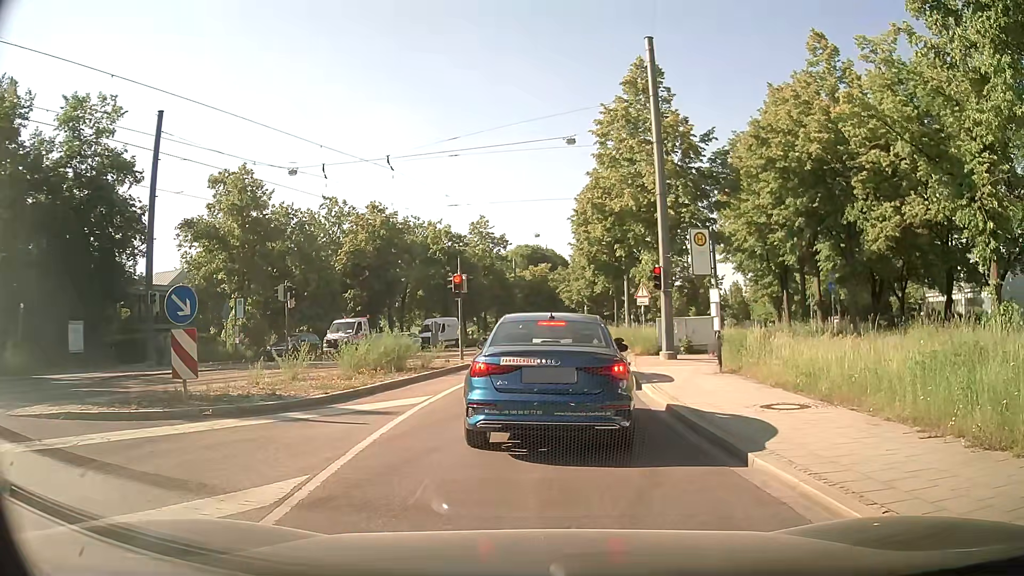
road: residential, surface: asphalt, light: Day
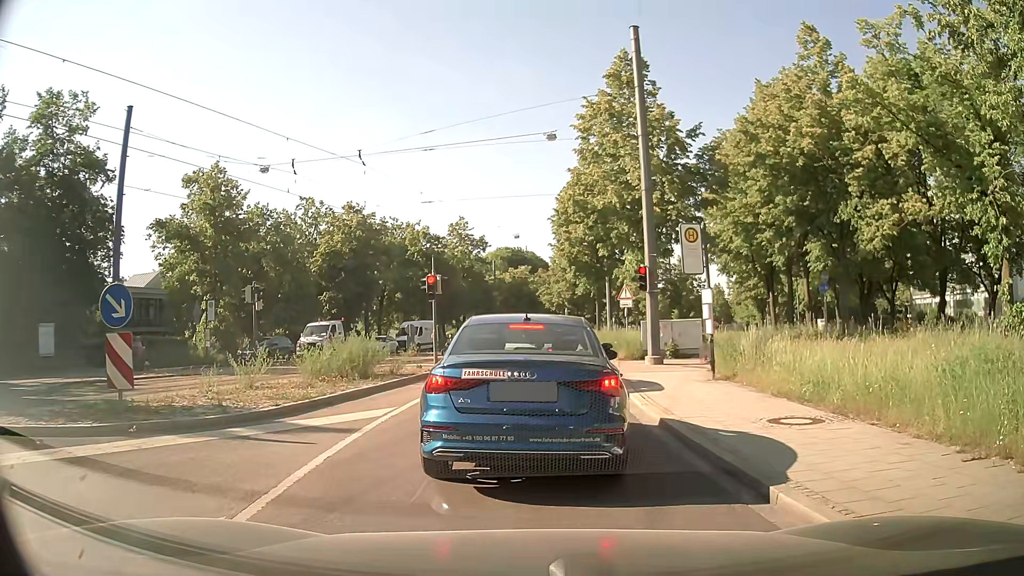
(0.0, +1.3) m; 0°
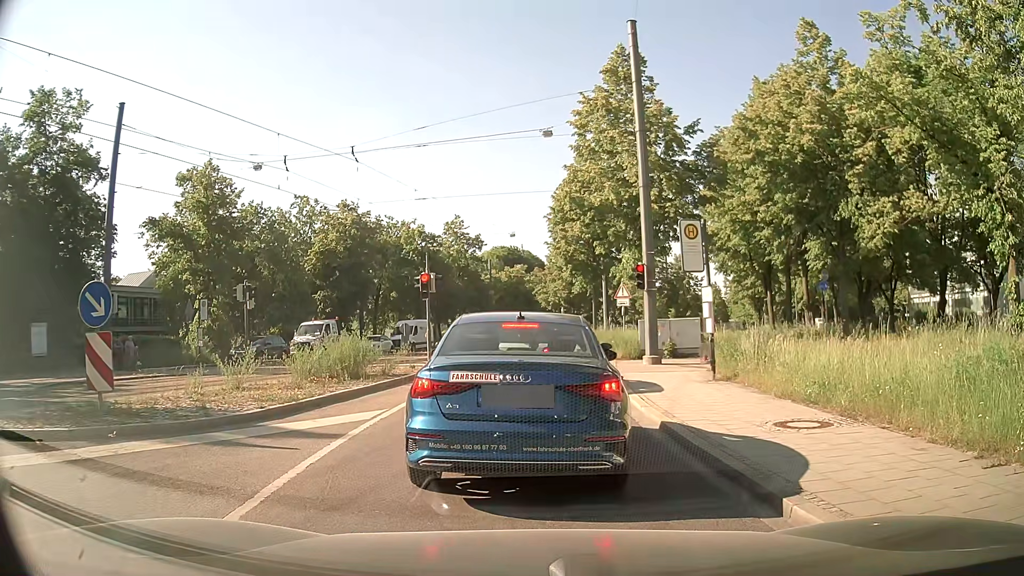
(0.0, +0.4) m; 0°
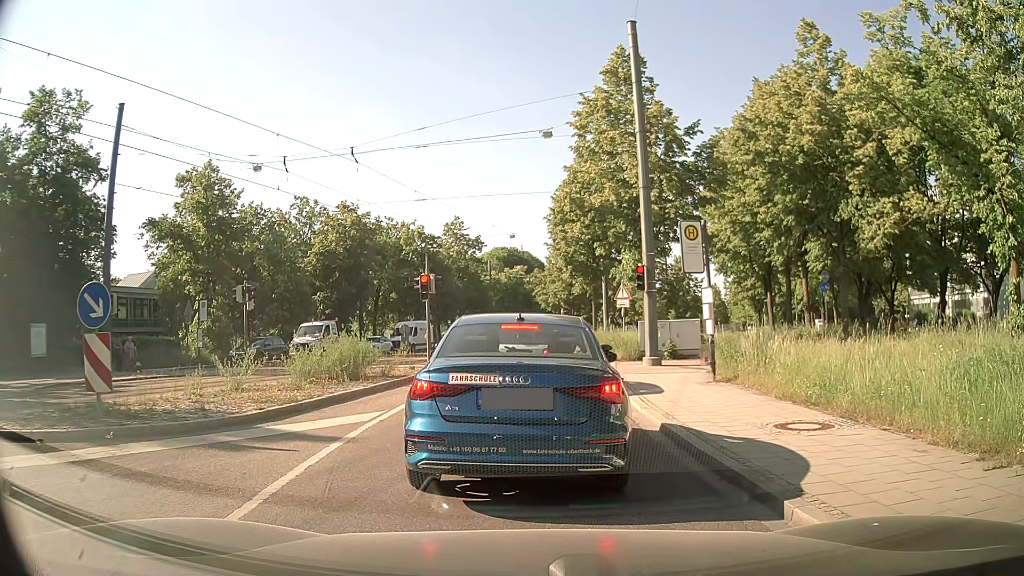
(0.0, +0.1) m; 0°
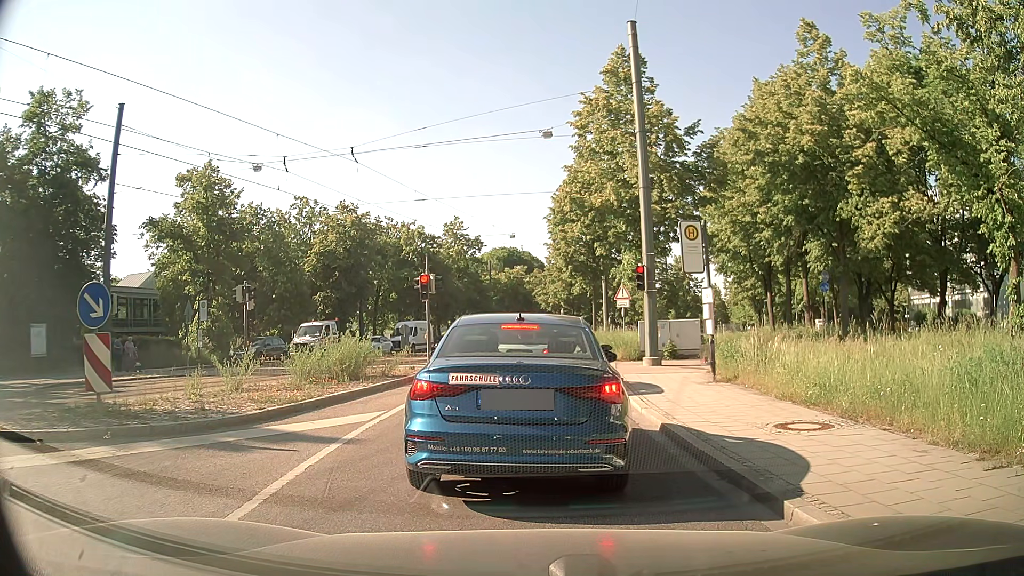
(0.0, 0.0) m; 0°
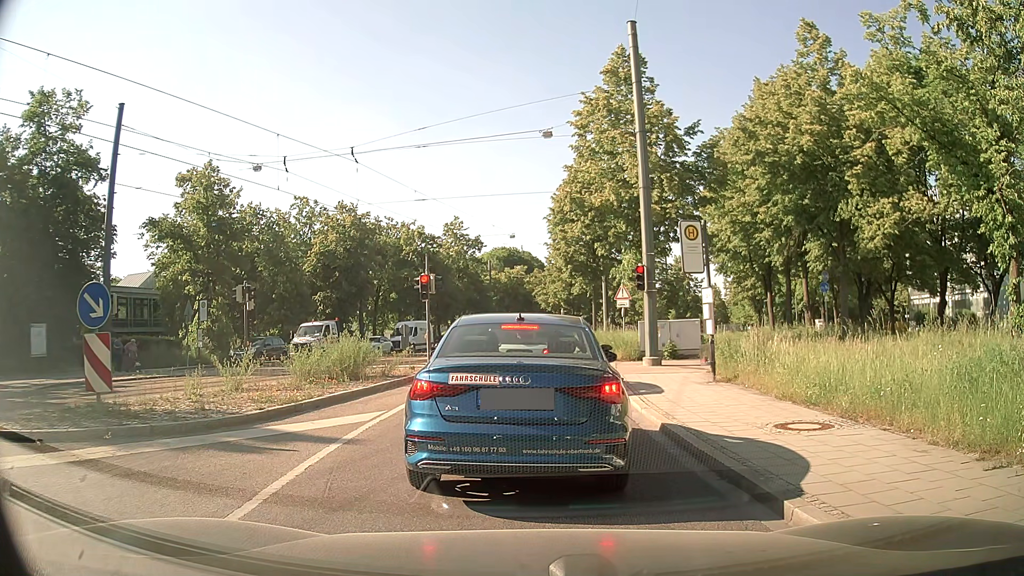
(0.0, 0.0) m; 0°
